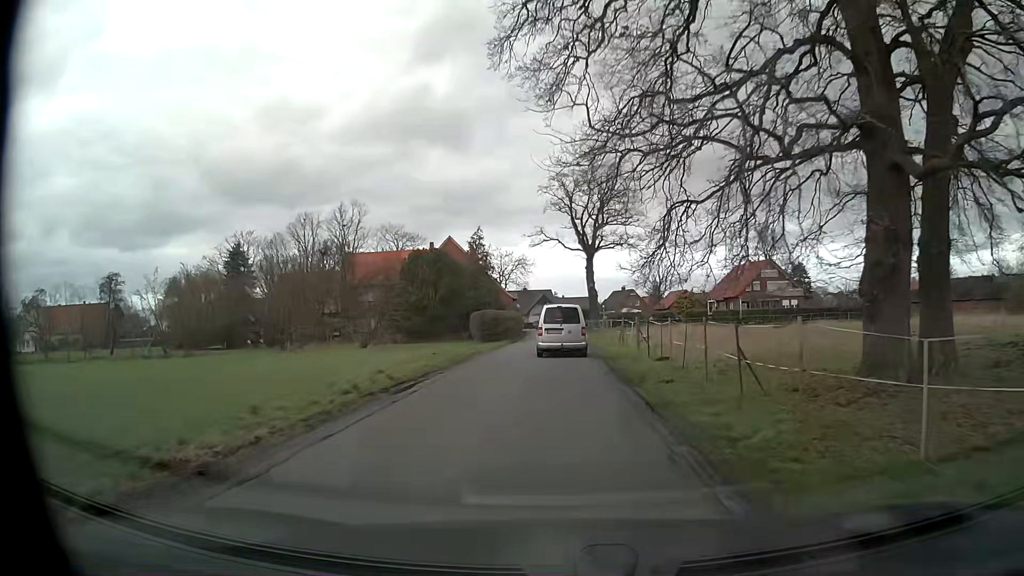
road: unclassified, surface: asphalt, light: Day
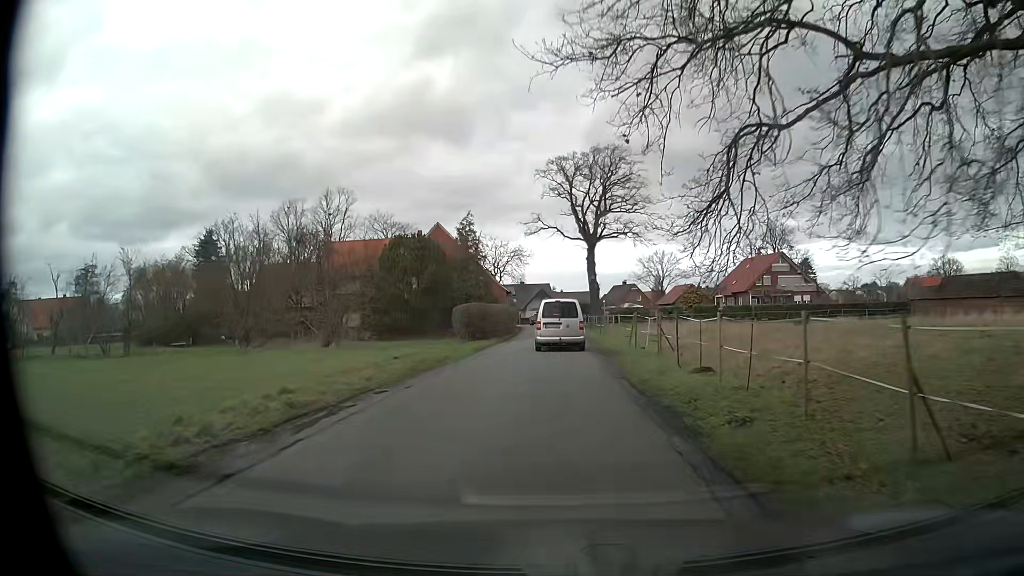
(0.0, +6.4) m; +1°
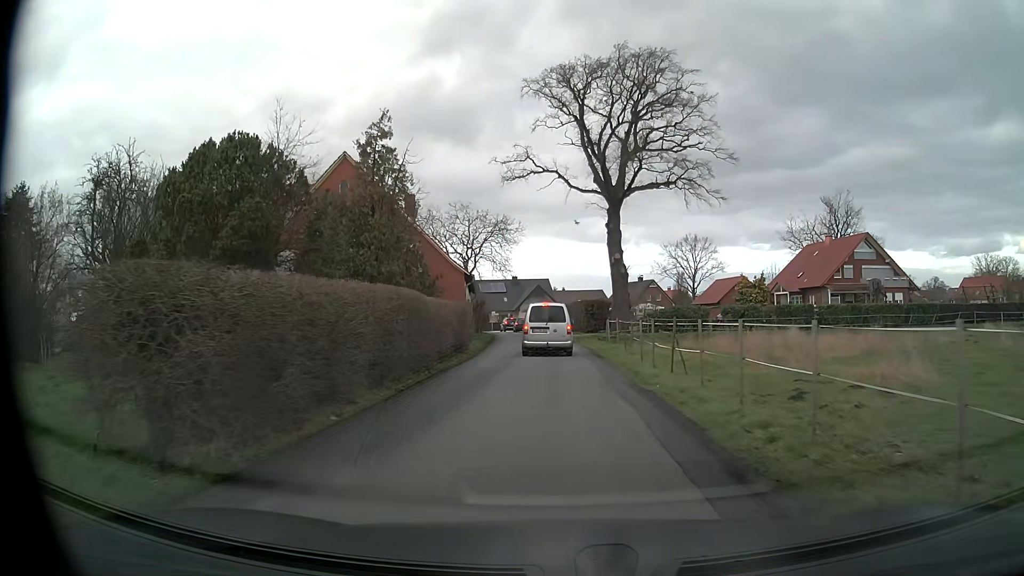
(-0.2, +29.6) m; -1°
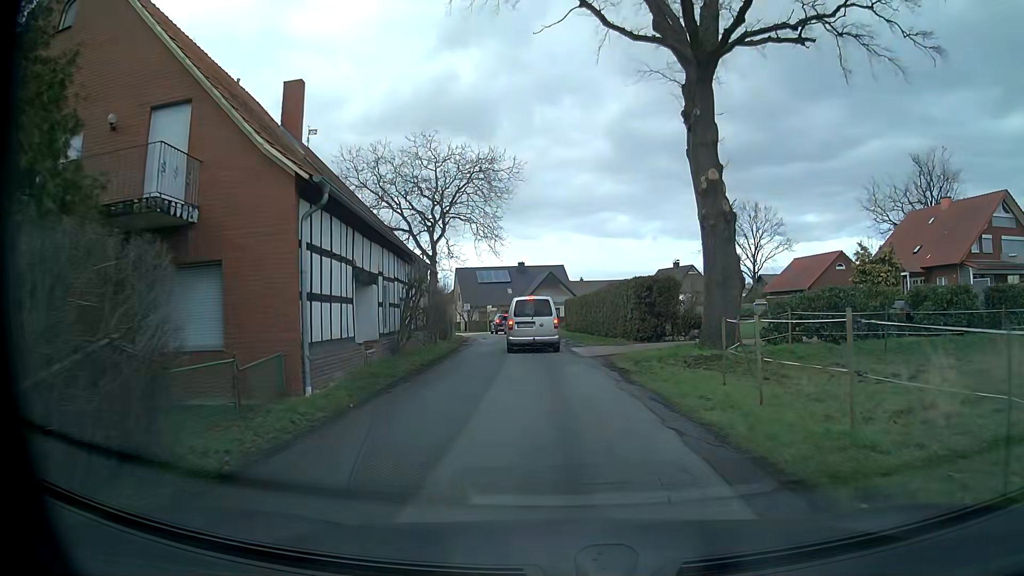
(-0.2, +24.4) m; -1°
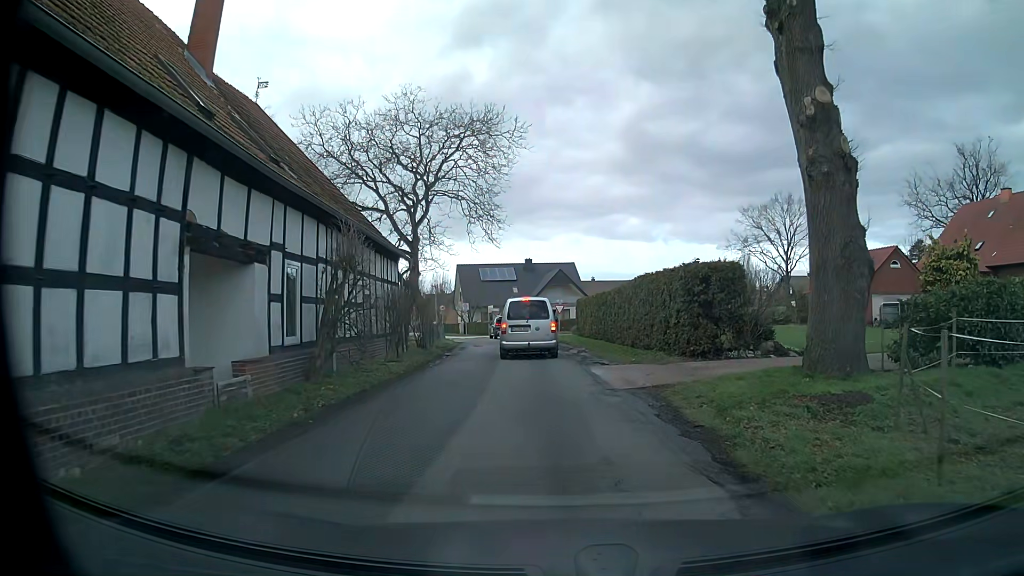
(-0.1, +8.0) m; -1°
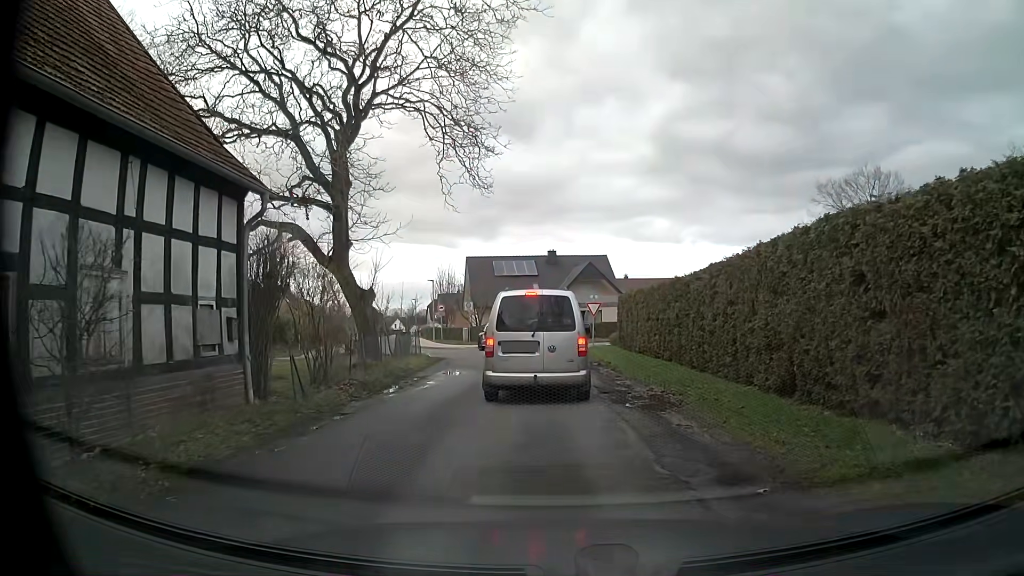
(-0.1, +14.6) m; -3°
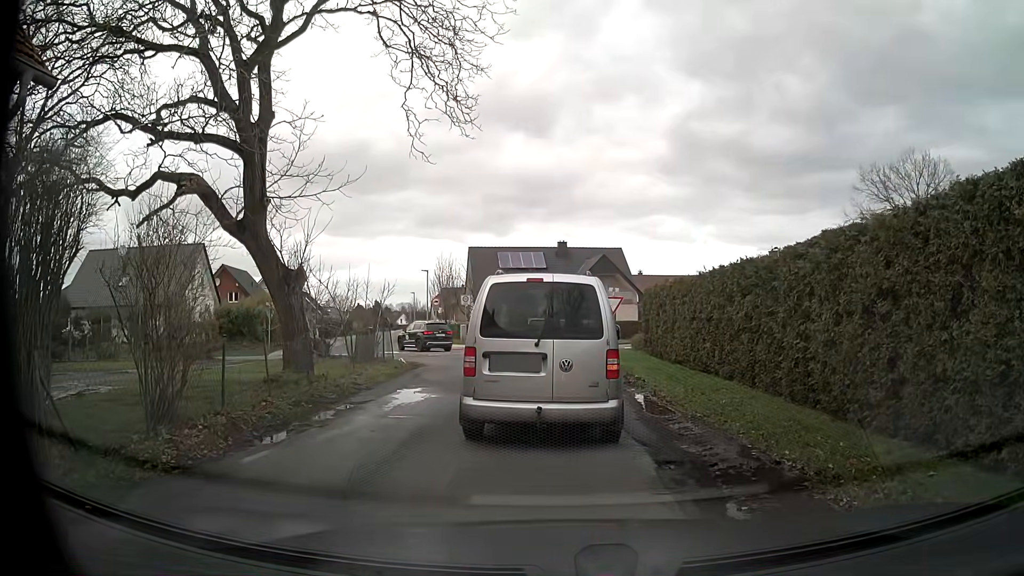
(+0.1, +6.0) m; +1°
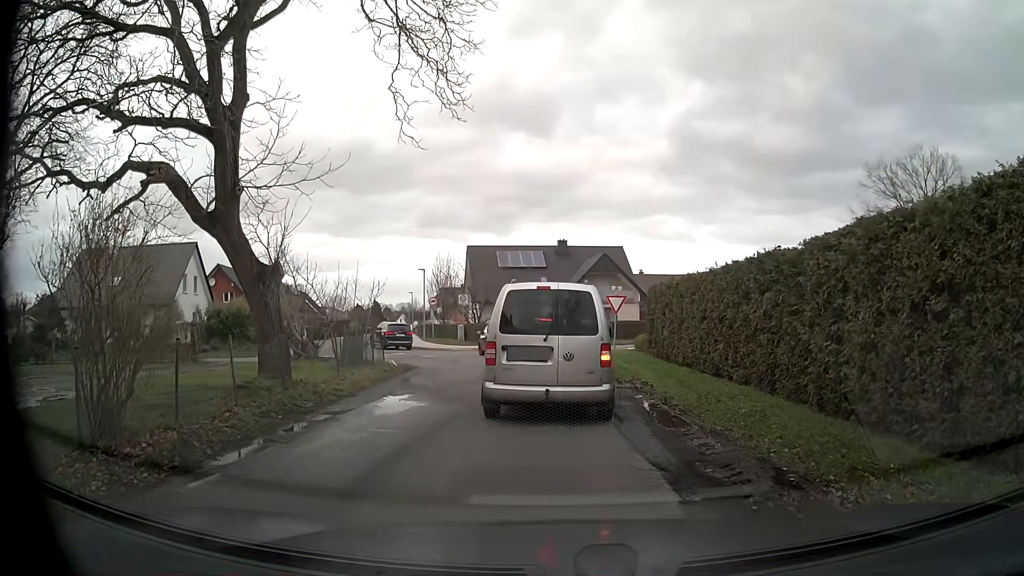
(0.0, +1.3) m; -1°
